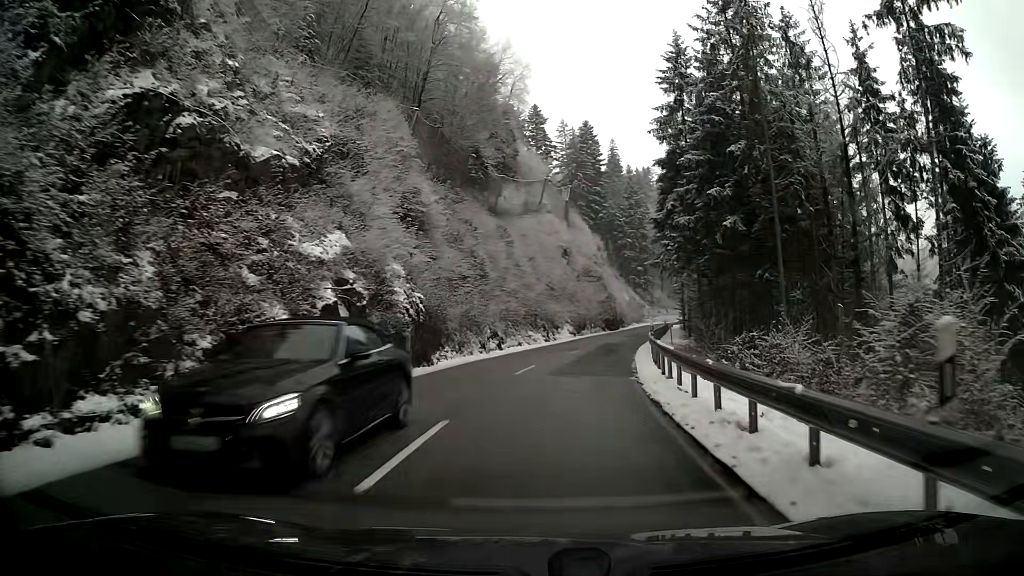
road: secondary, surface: asphalt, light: Day
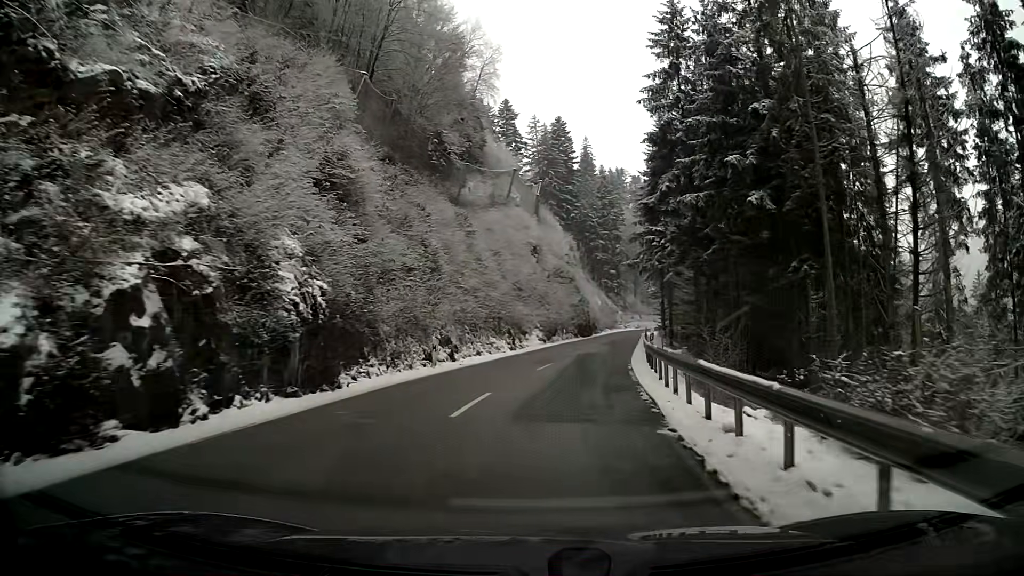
(+0.3, +7.7) m; +4°
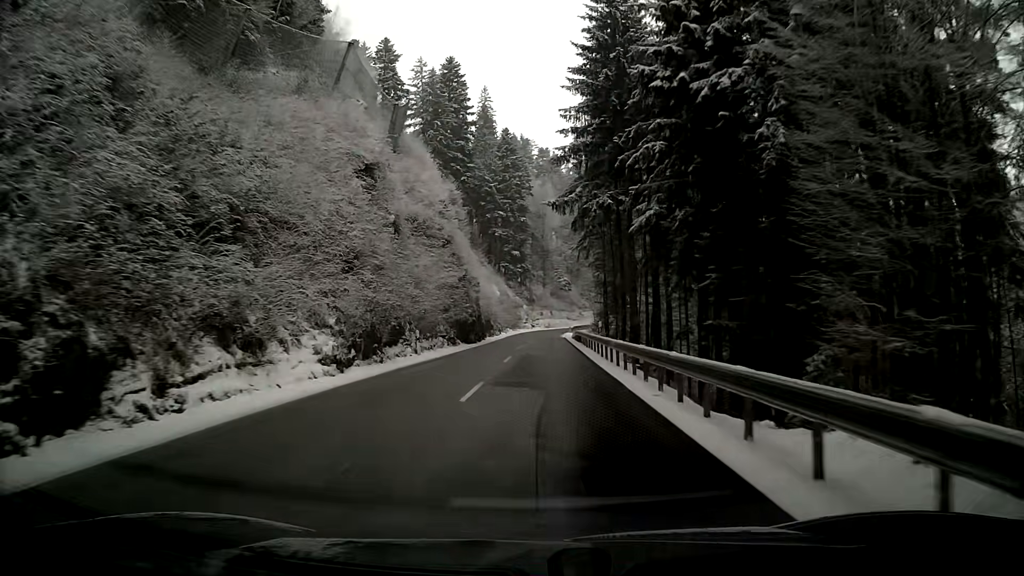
(+2.9, +35.5) m; +7°
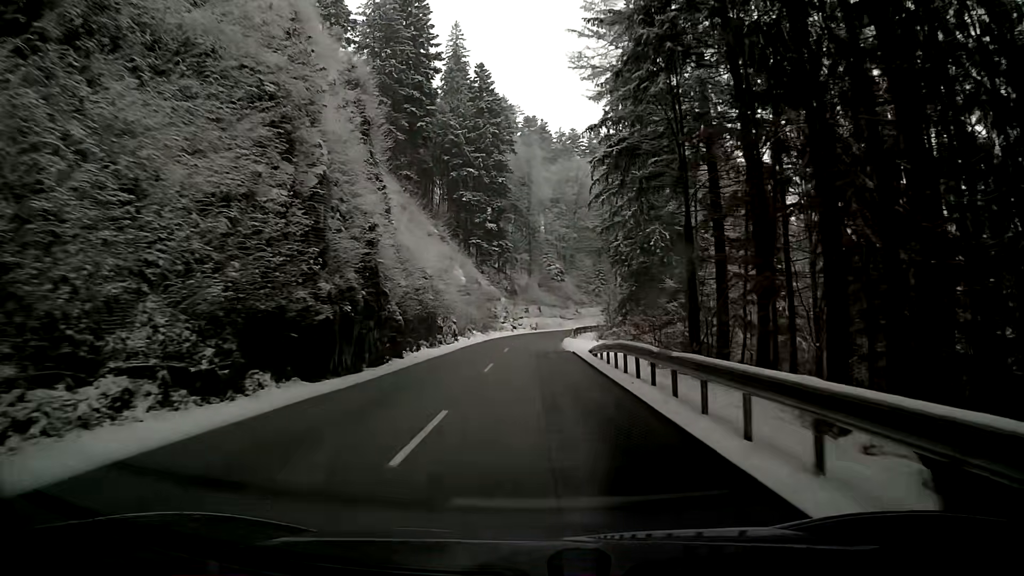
(+0.4, +30.3) m; +1°
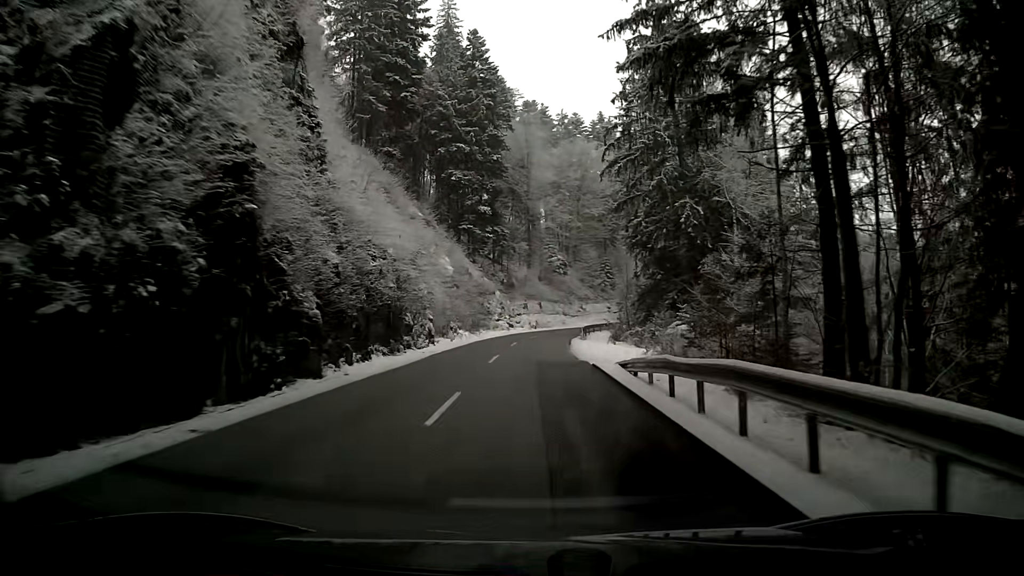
(0.0, +10.0) m; 0°
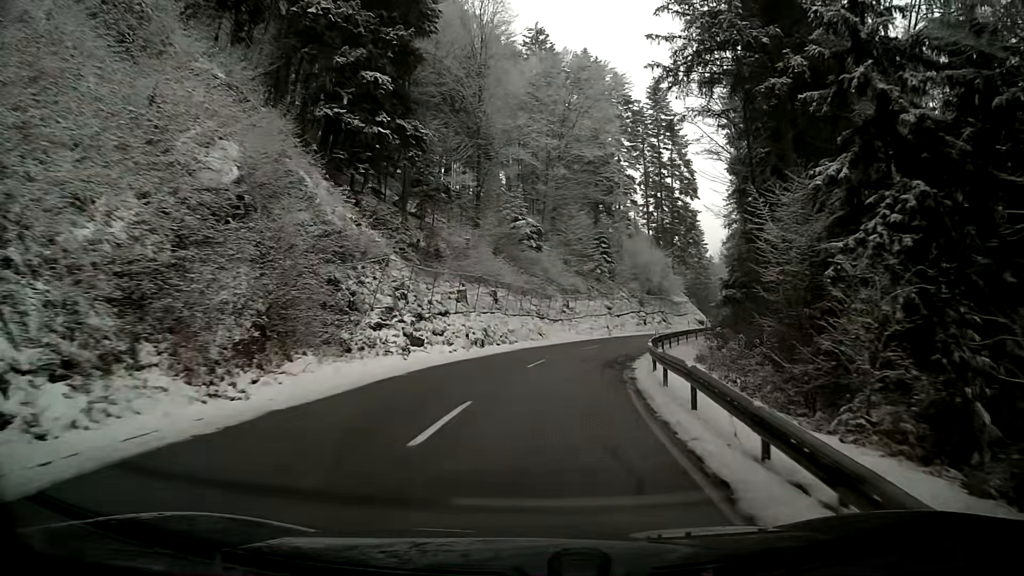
(+0.5, +38.5) m; +5°
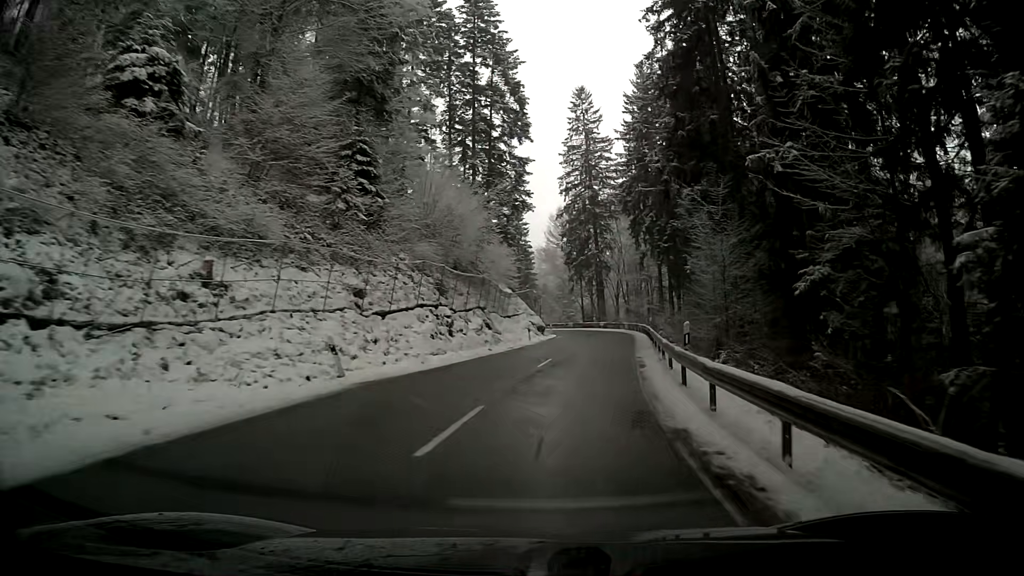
(+5.1, +36.9) m; +17°
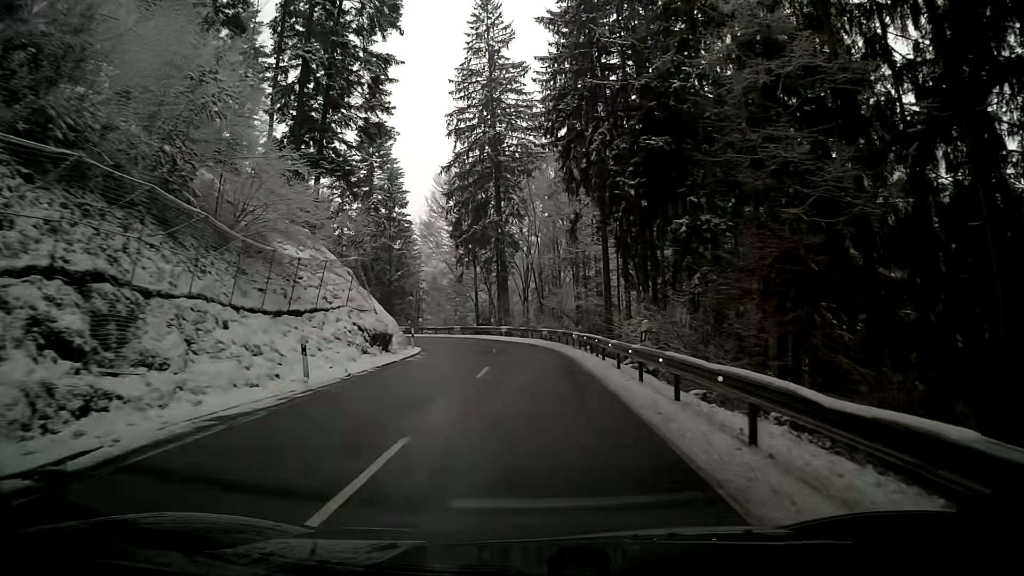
(+2.1, +27.3) m; +7°
